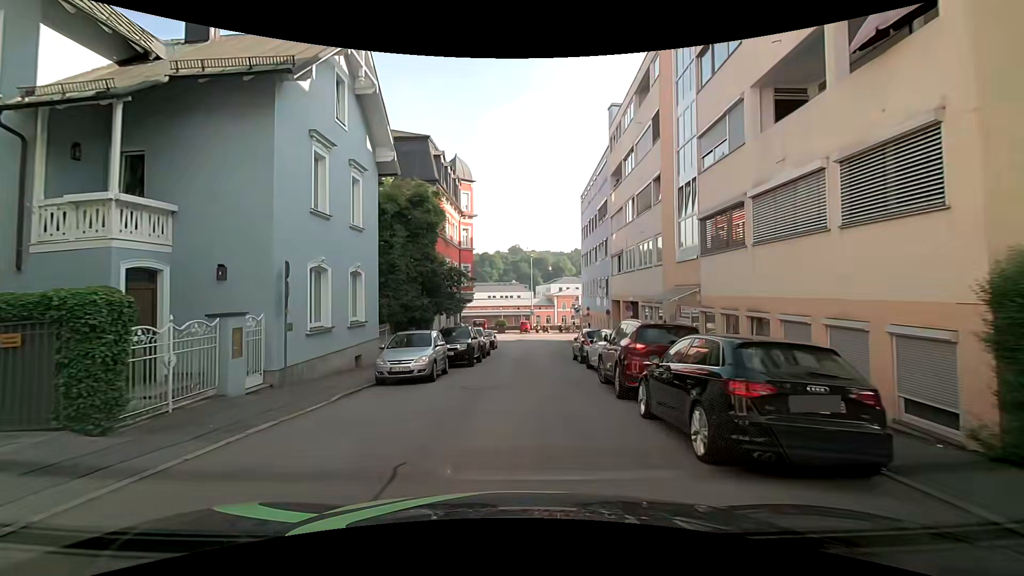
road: residential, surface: asphalt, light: Day
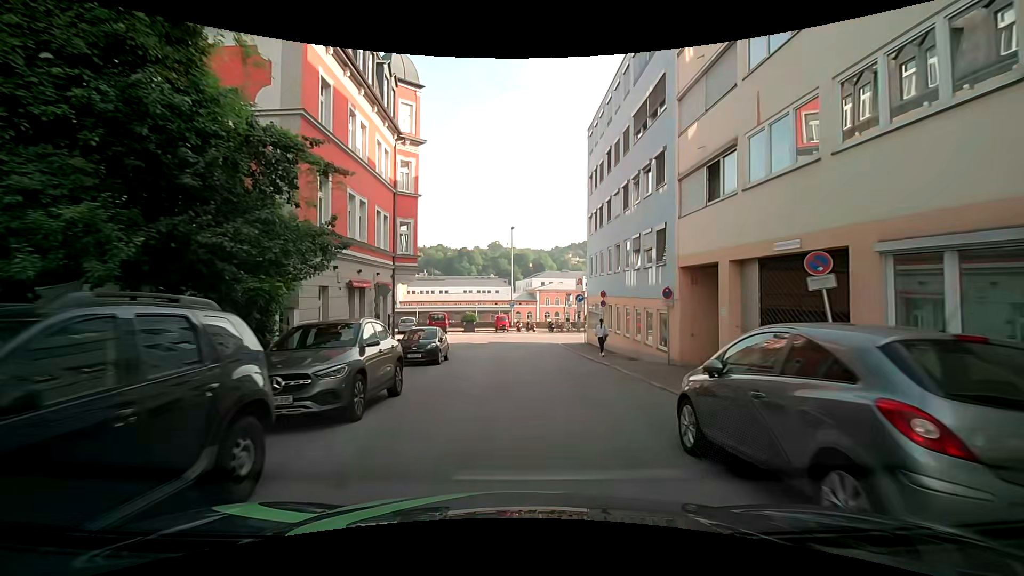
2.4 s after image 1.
(+0.5, +18.0) m; +2°
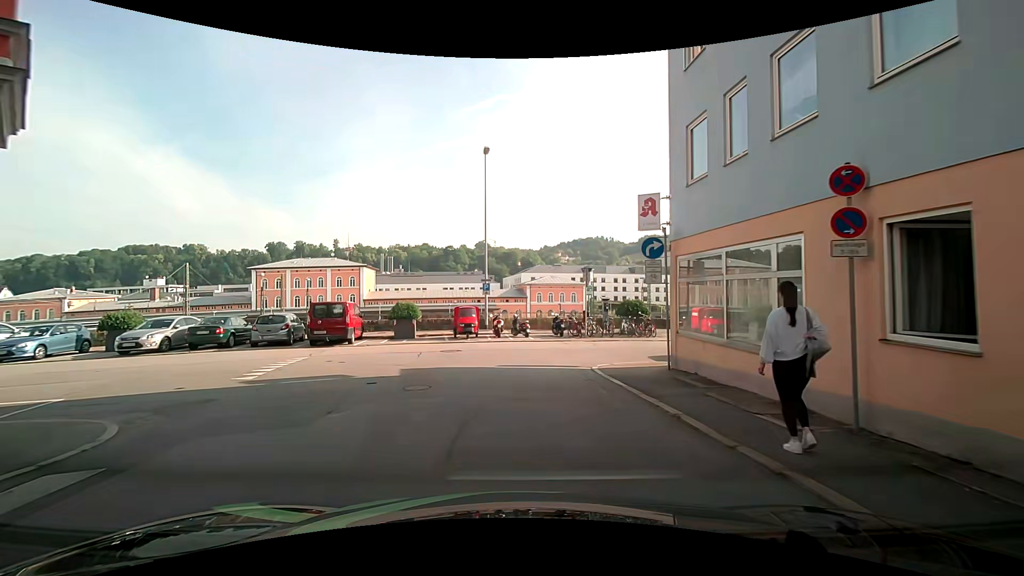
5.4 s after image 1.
(+0.9, +22.3) m; +2°
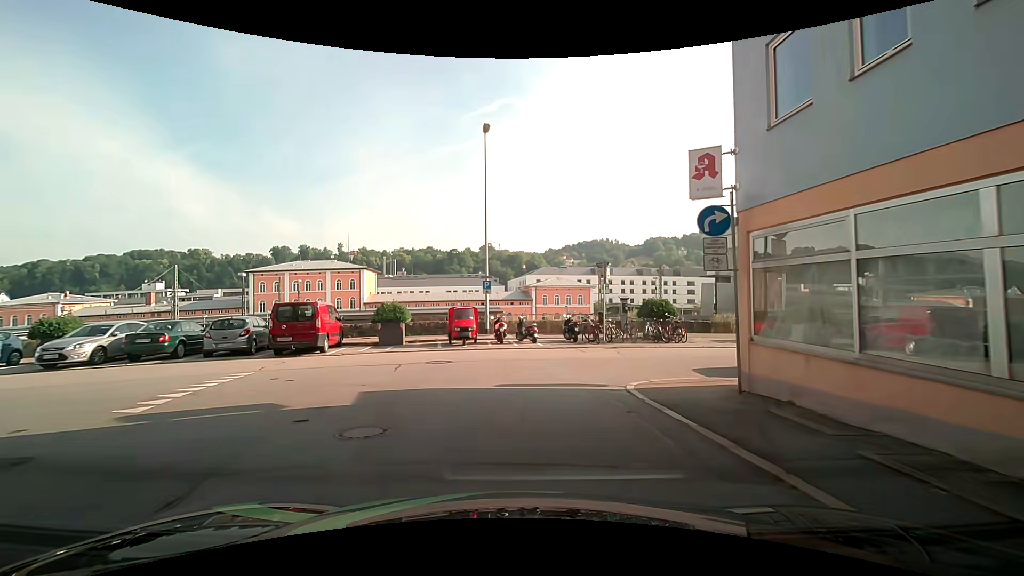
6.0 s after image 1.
(0.0, +3.7) m; 0°
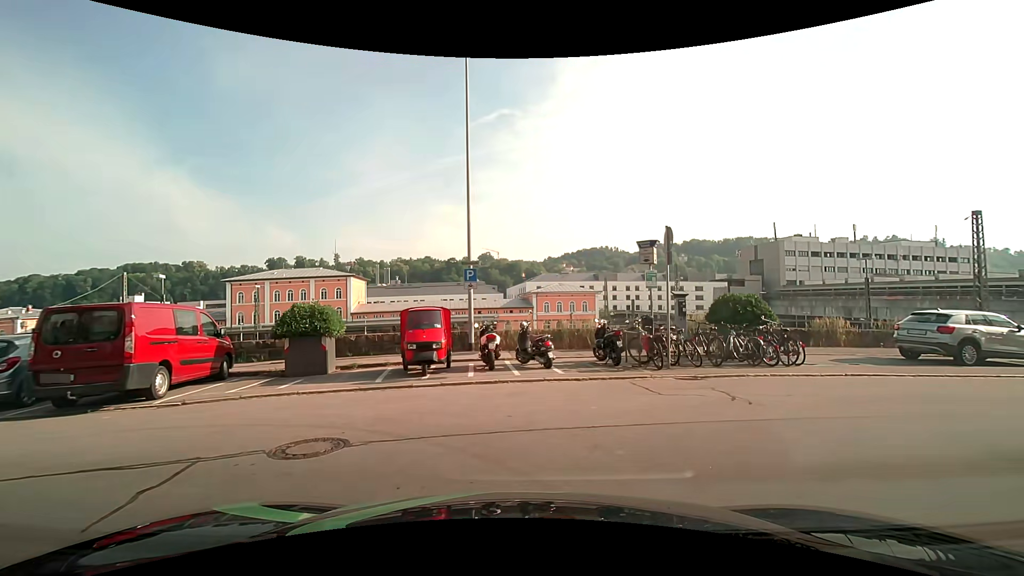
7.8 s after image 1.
(-0.1, +8.4) m; +1°
